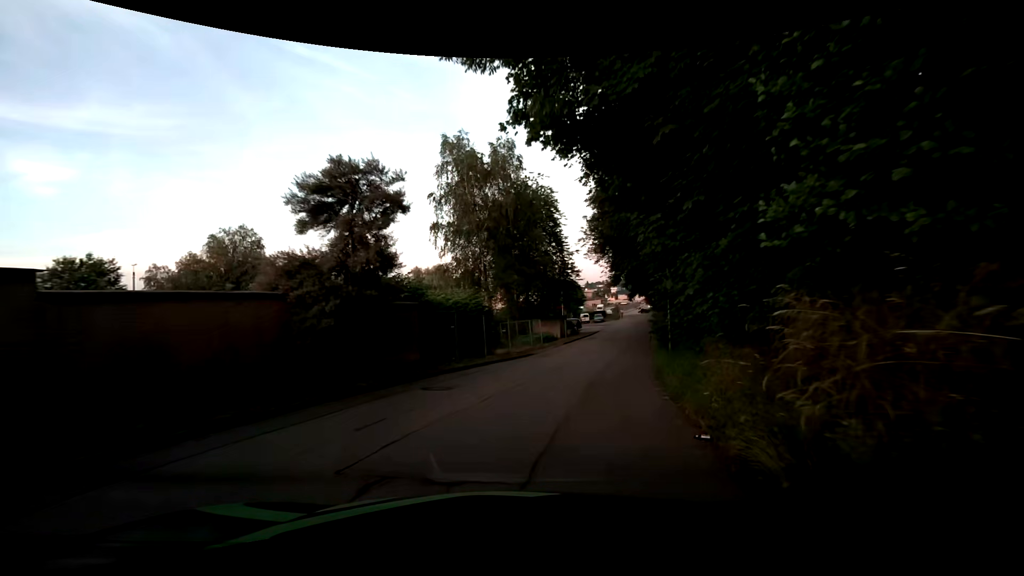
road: residential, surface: asphalt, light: Day
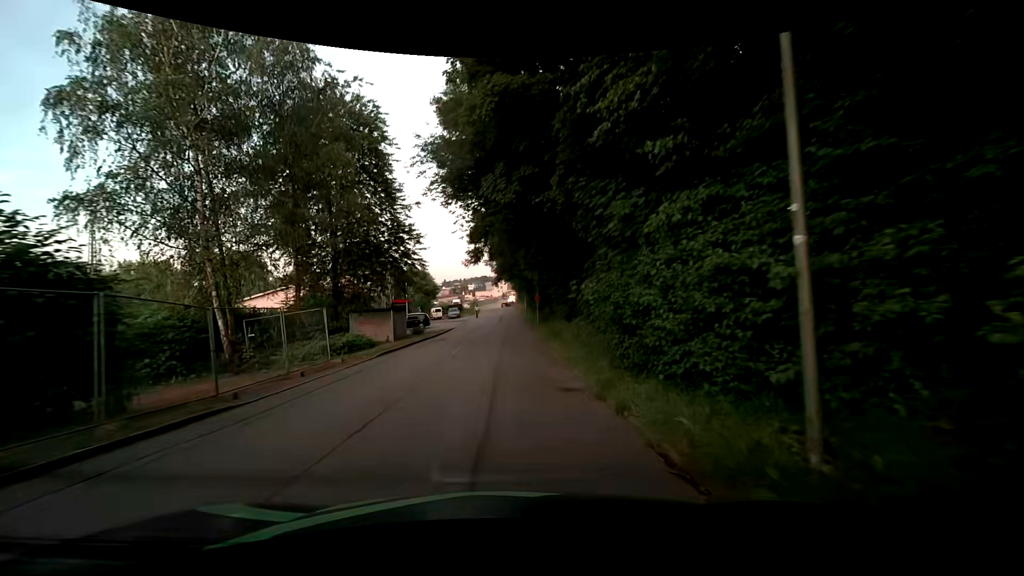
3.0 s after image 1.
(+3.2, +18.0) m; +17°
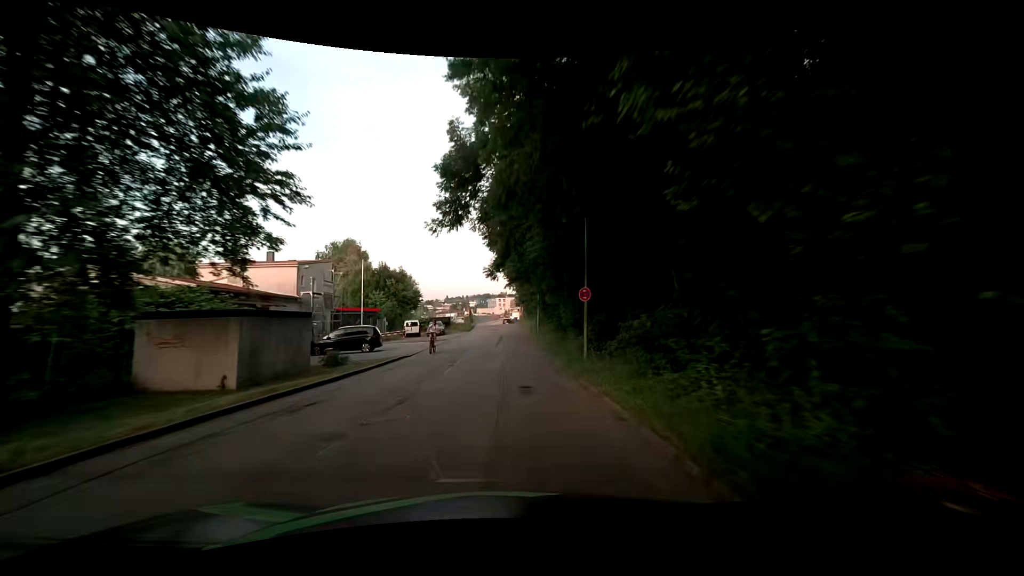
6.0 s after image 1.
(-0.3, +20.9) m; 0°
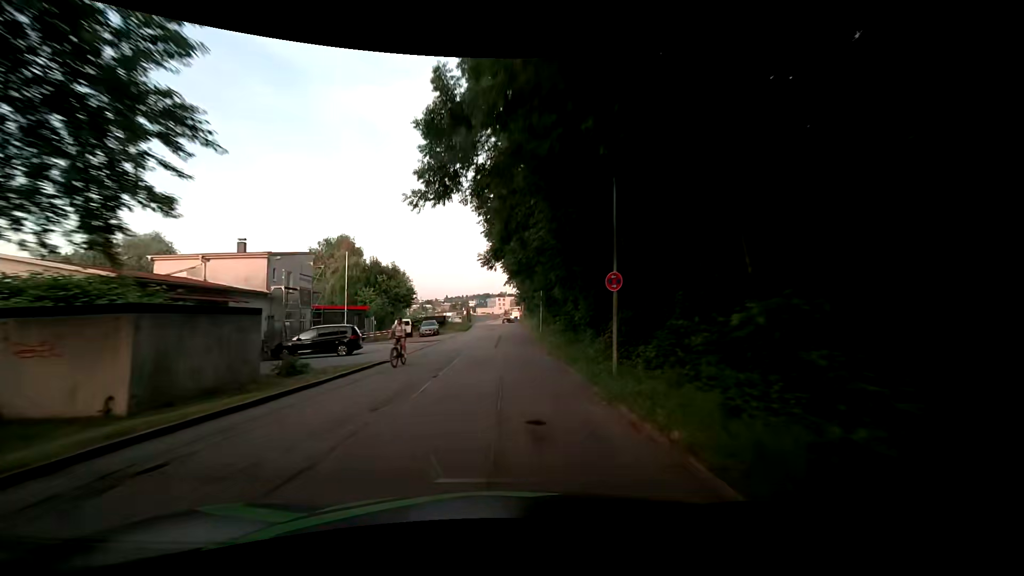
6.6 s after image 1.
(+0.1, +4.2) m; +1°
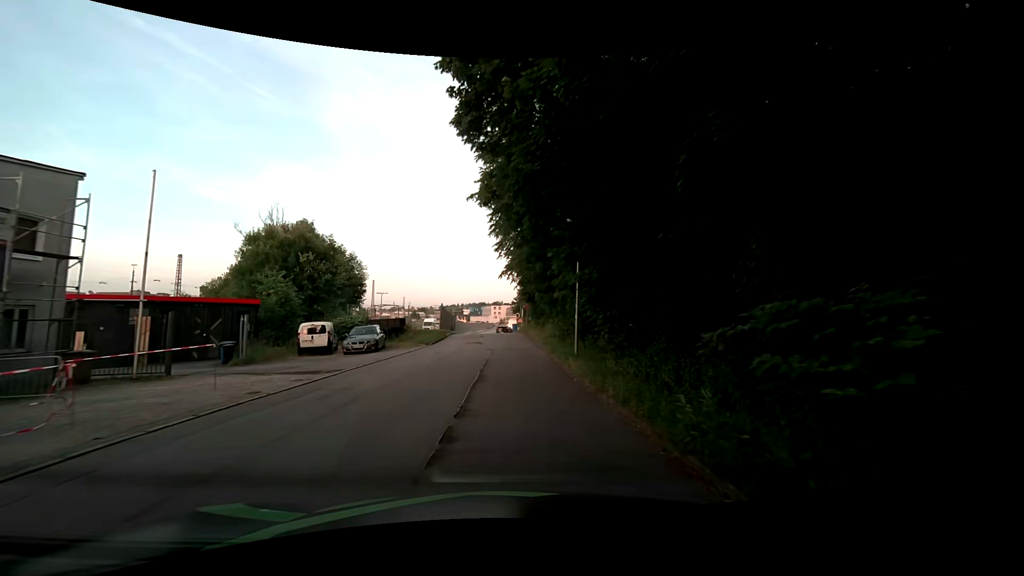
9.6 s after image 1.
(-0.4, +21.1) m; +2°
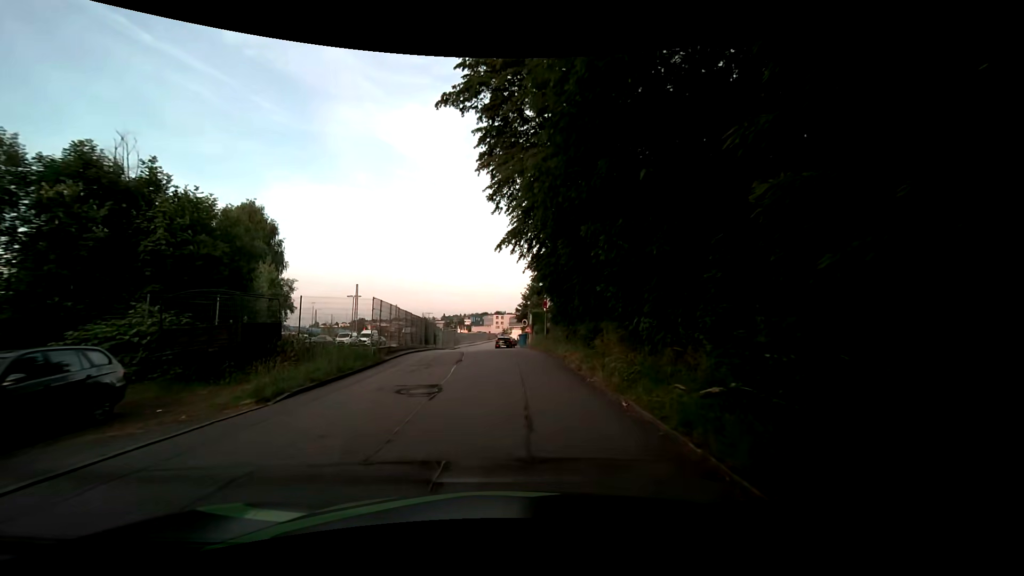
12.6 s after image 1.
(-0.8, +20.4) m; -3°
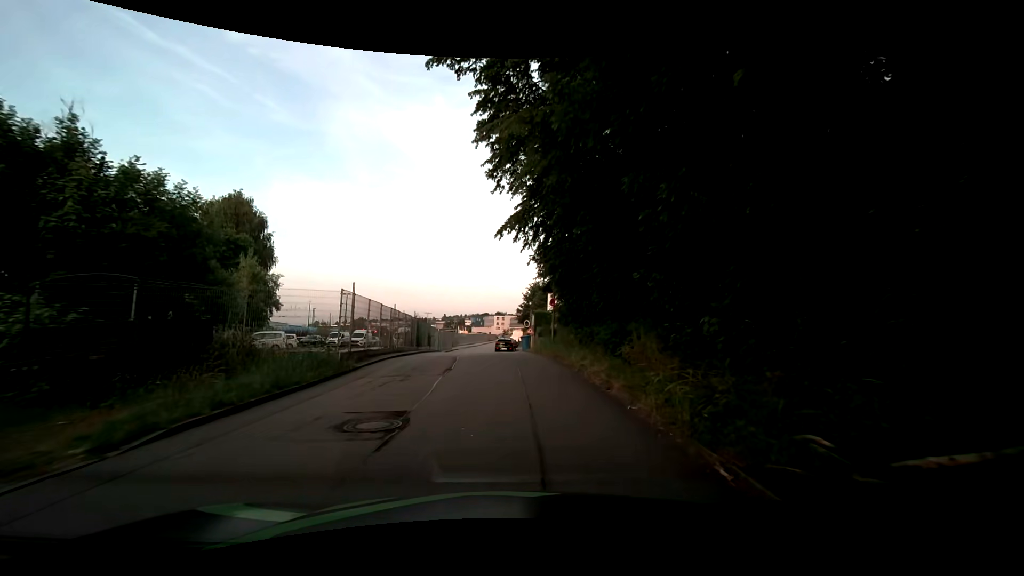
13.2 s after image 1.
(0.0, +3.8) m; -1°
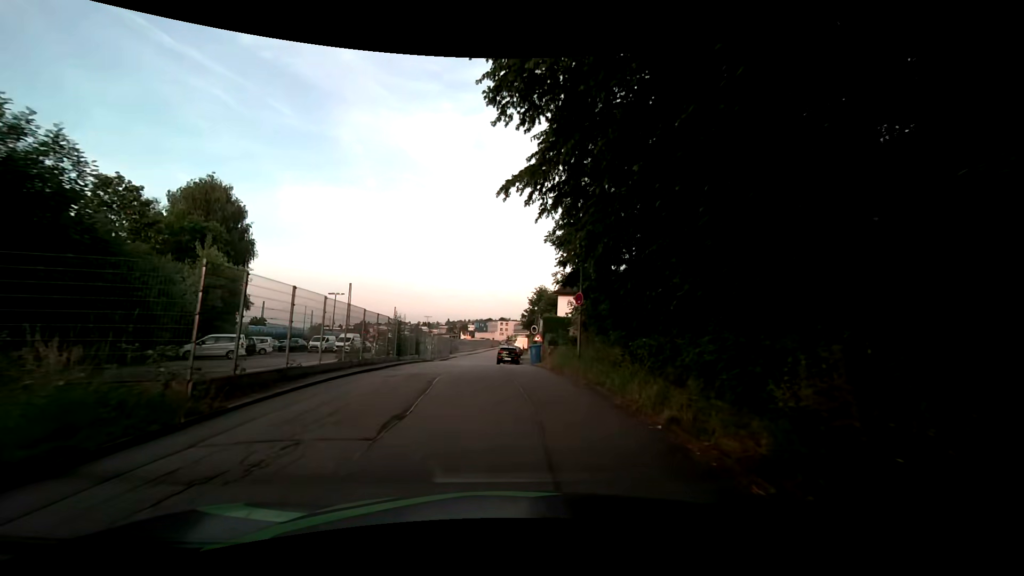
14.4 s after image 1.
(0.0, +7.3) m; -2°
(0, +10) (0, +20) (-1, +30) (-1, +40) (0, +50) (0, +60) (+1, +70) (+2, +80) (+3, +90) (+4, +100) m
